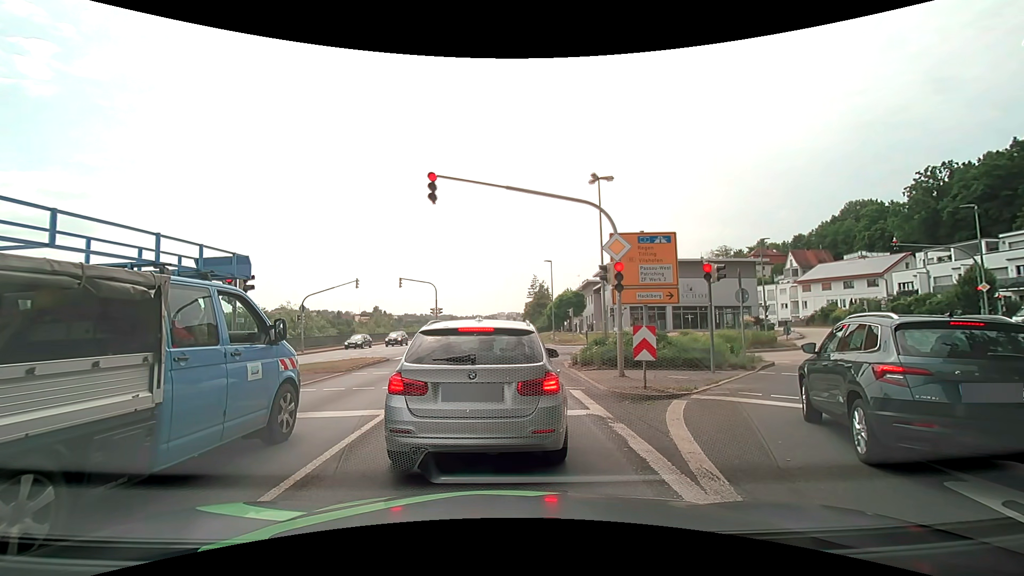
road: primary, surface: asphalt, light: Day
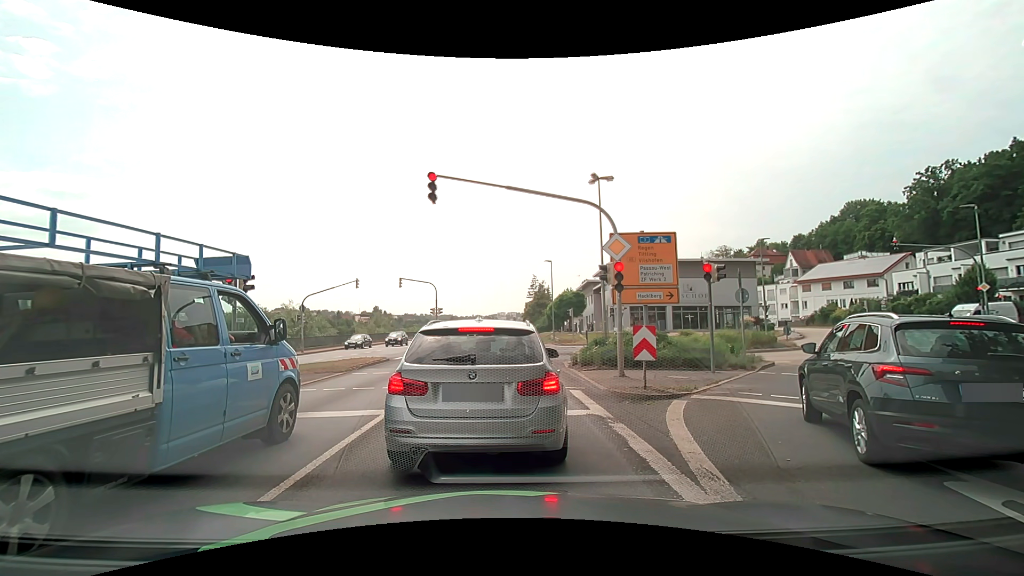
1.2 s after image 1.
(0.0, 0.0) m; 0°
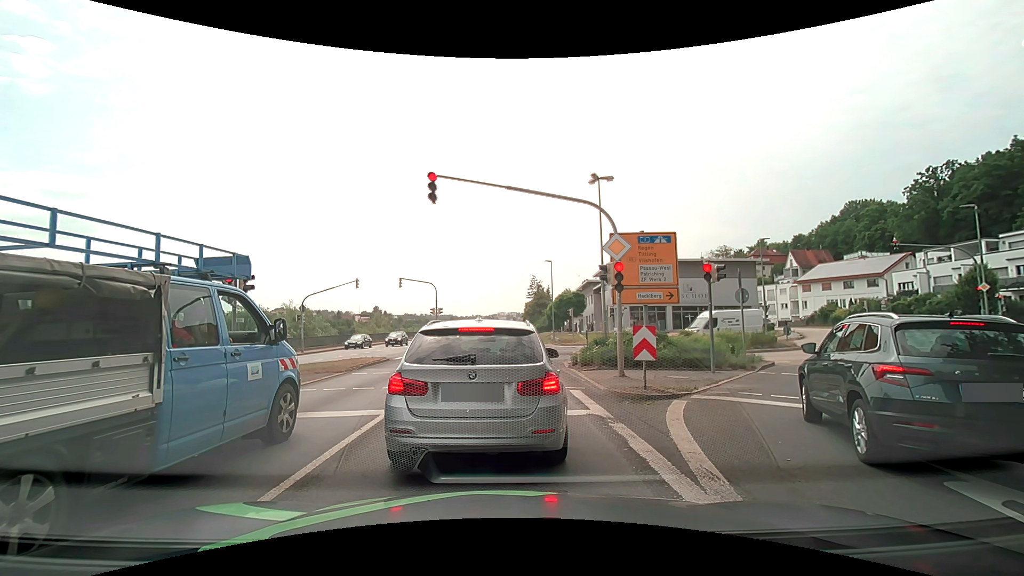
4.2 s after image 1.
(0.0, 0.0) m; 0°
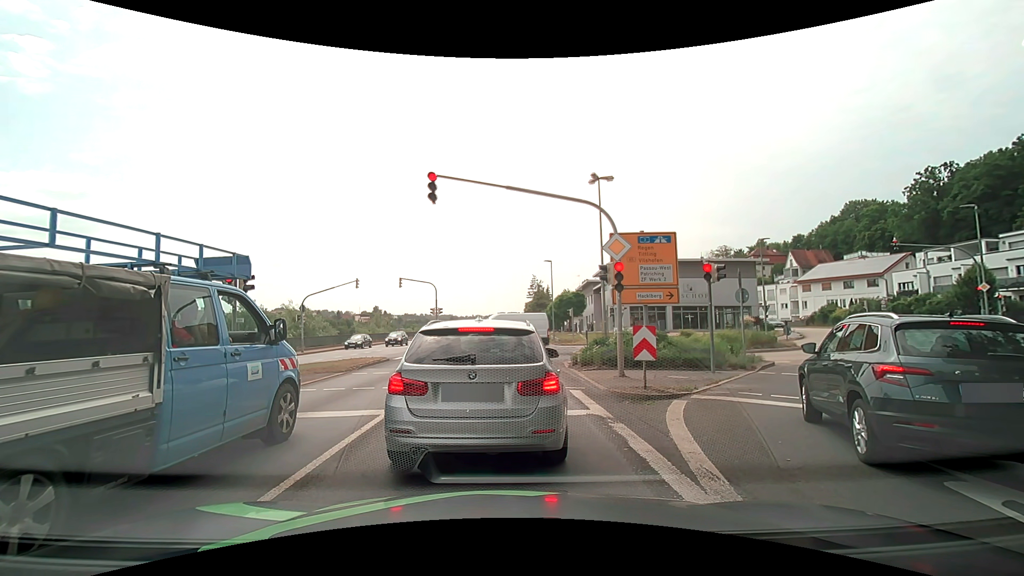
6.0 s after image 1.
(0.0, 0.0) m; 0°
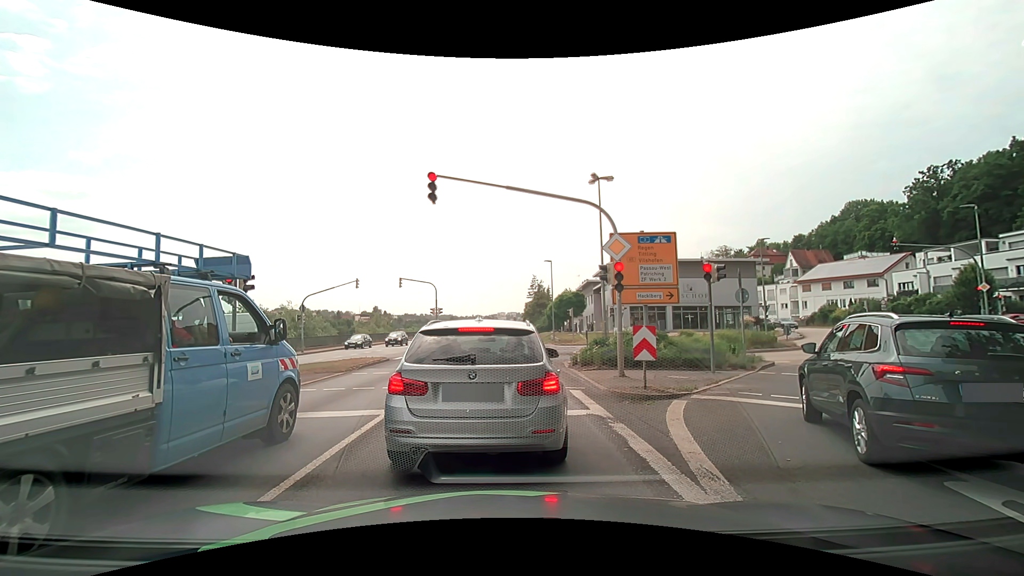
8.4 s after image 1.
(0.0, 0.0) m; 0°
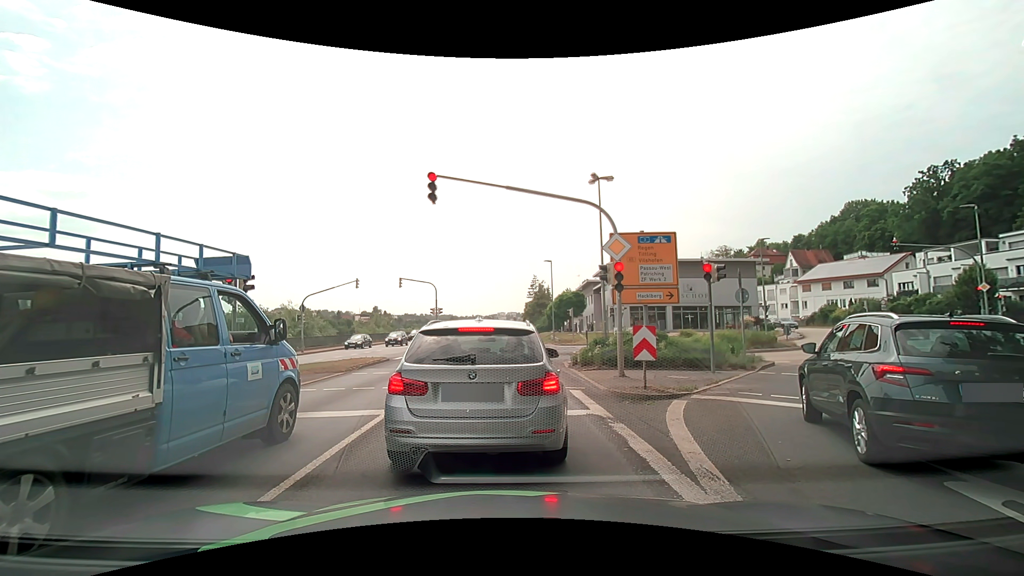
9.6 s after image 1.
(0.0, 0.0) m; 0°
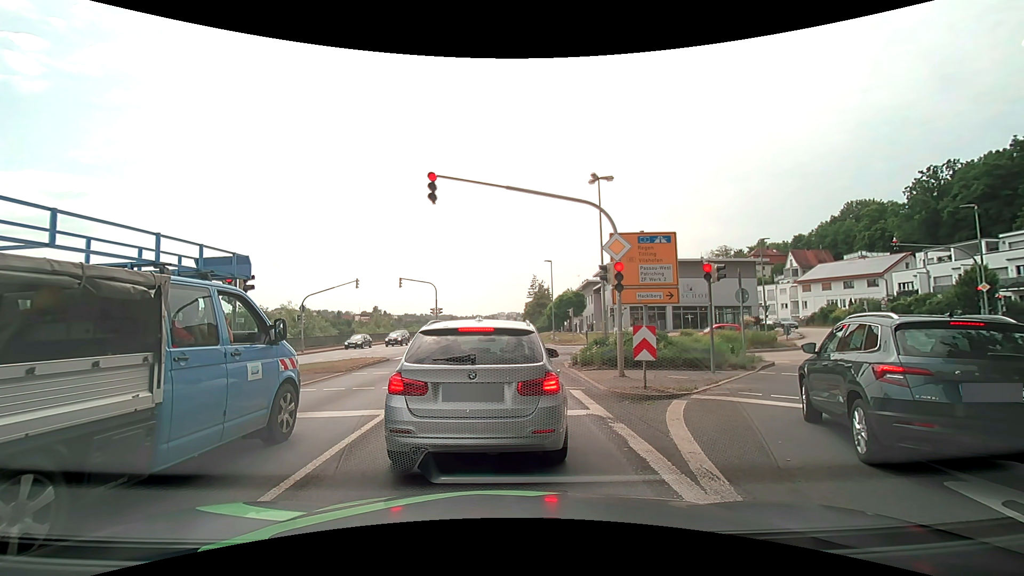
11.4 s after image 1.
(0.0, 0.0) m; 0°
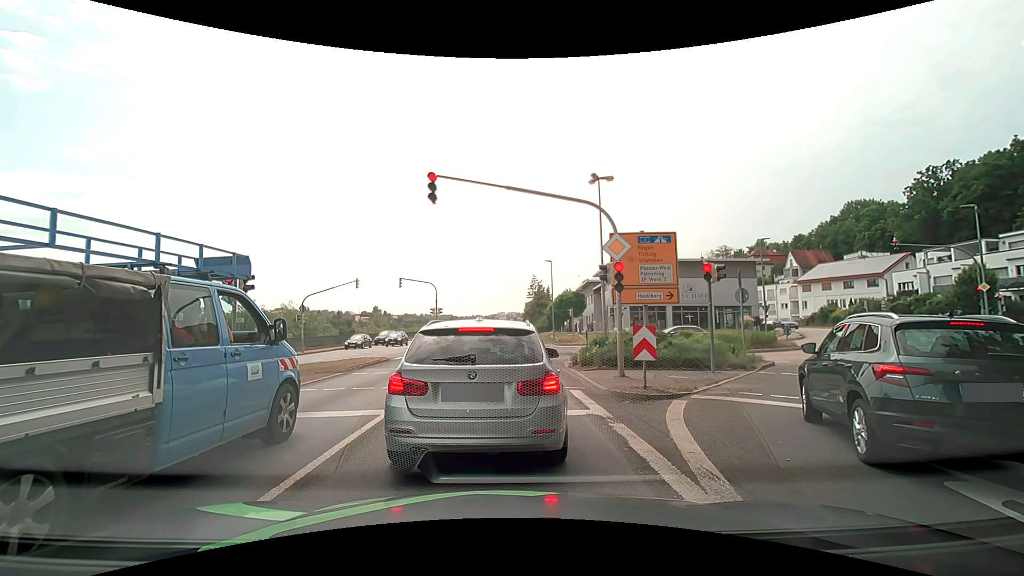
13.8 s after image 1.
(0.0, 0.0) m; 0°
